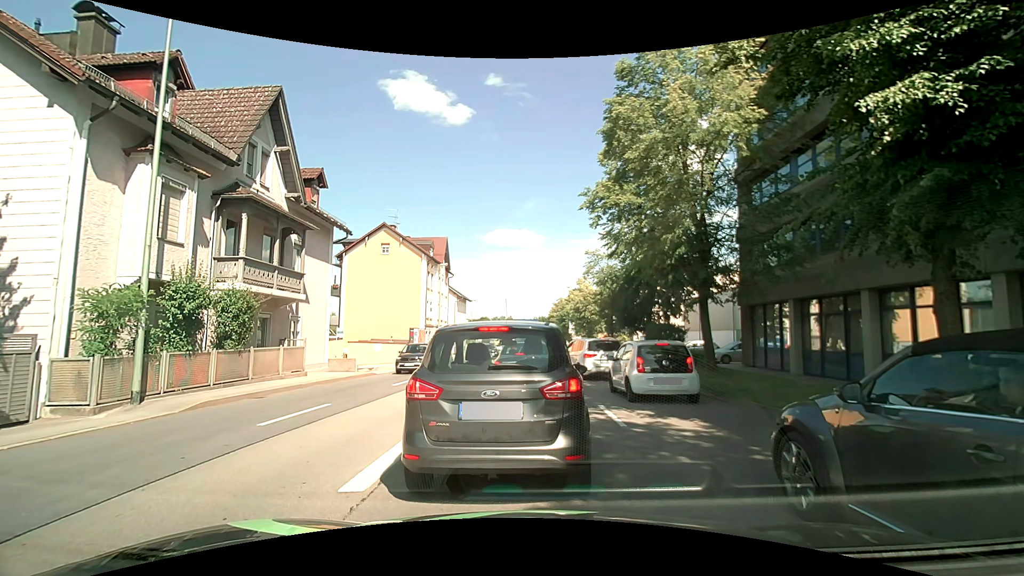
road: primary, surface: asphalt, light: Day
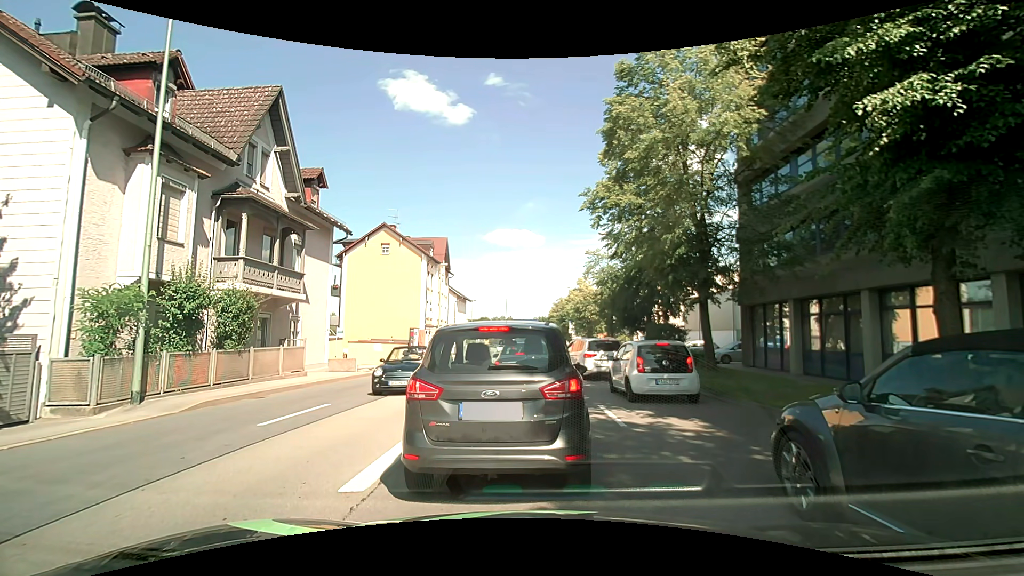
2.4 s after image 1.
(0.0, 0.0) m; 0°
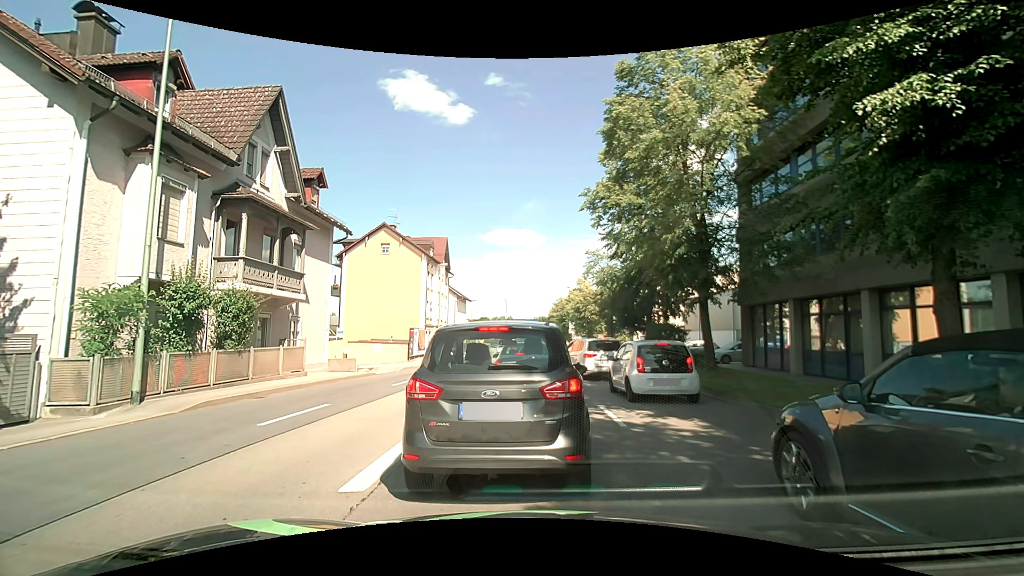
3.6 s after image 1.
(0.0, 0.0) m; 0°
